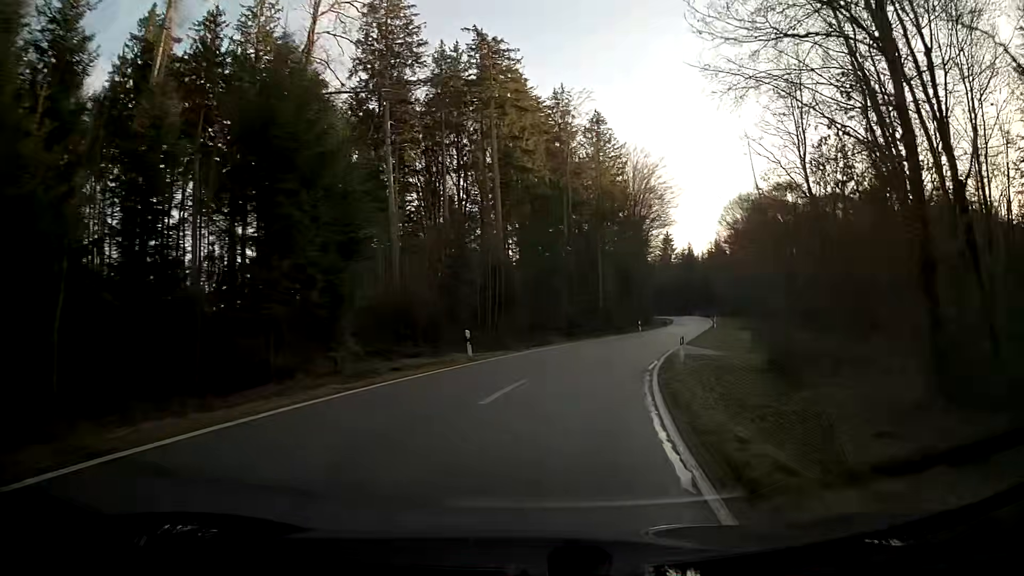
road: tertiary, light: Day
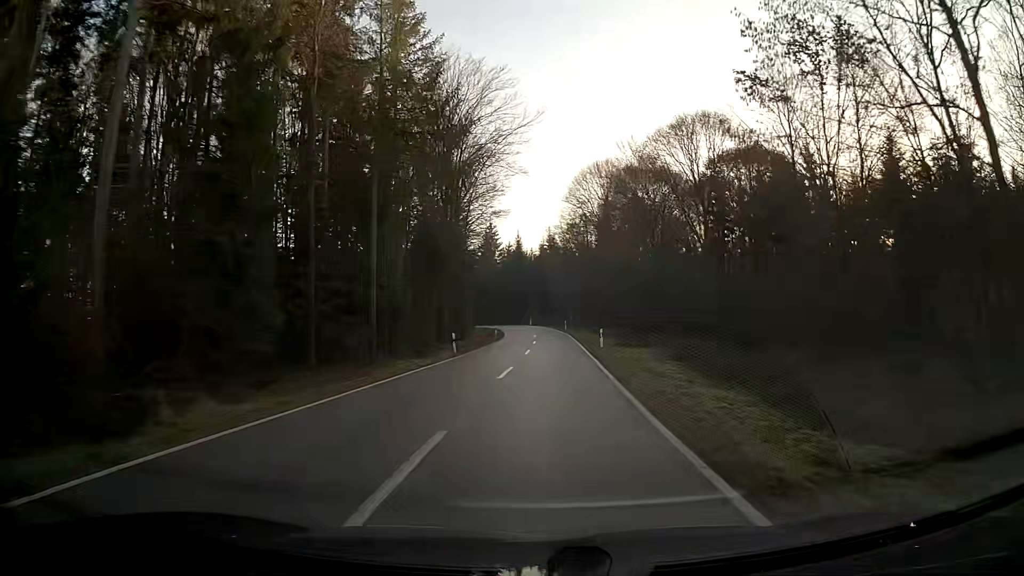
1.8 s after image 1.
(+4.3, +30.5) m; +14°
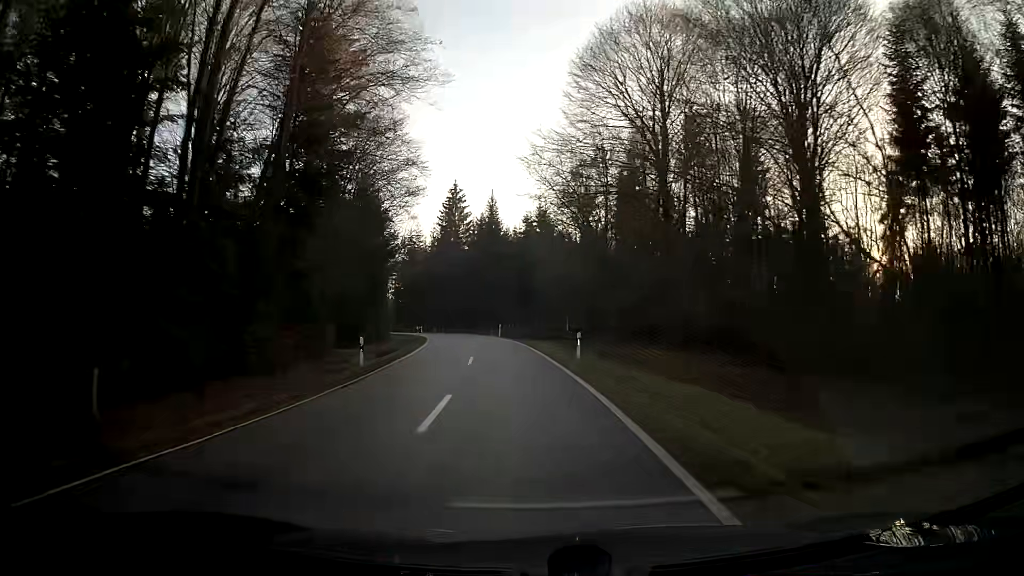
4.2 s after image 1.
(+0.5, +46.0) m; 0°
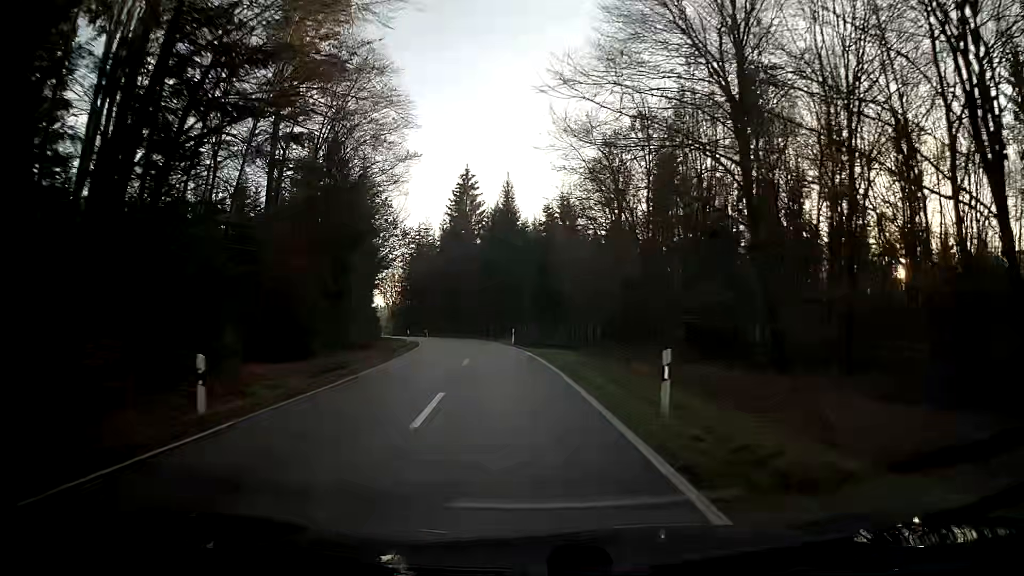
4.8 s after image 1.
(-0.1, +12.0) m; -1°
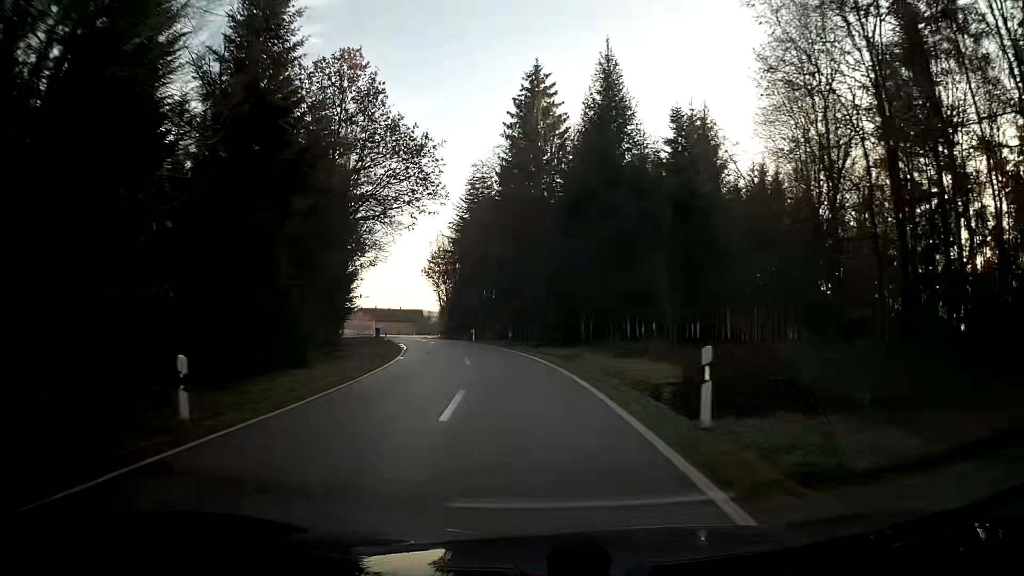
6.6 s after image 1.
(-1.6, +35.9) m; -7°
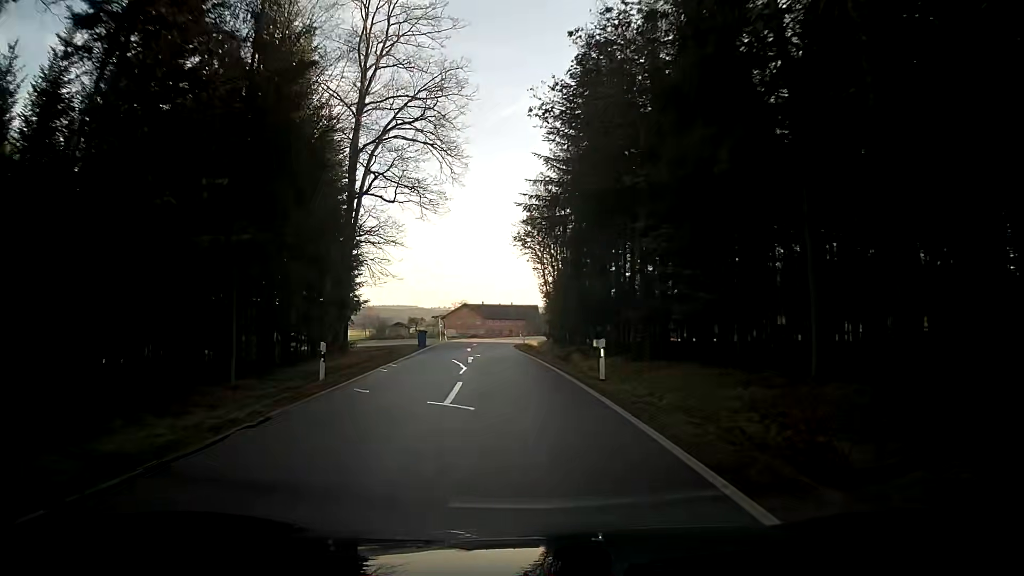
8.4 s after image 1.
(-3.5, +34.8) m; -10°
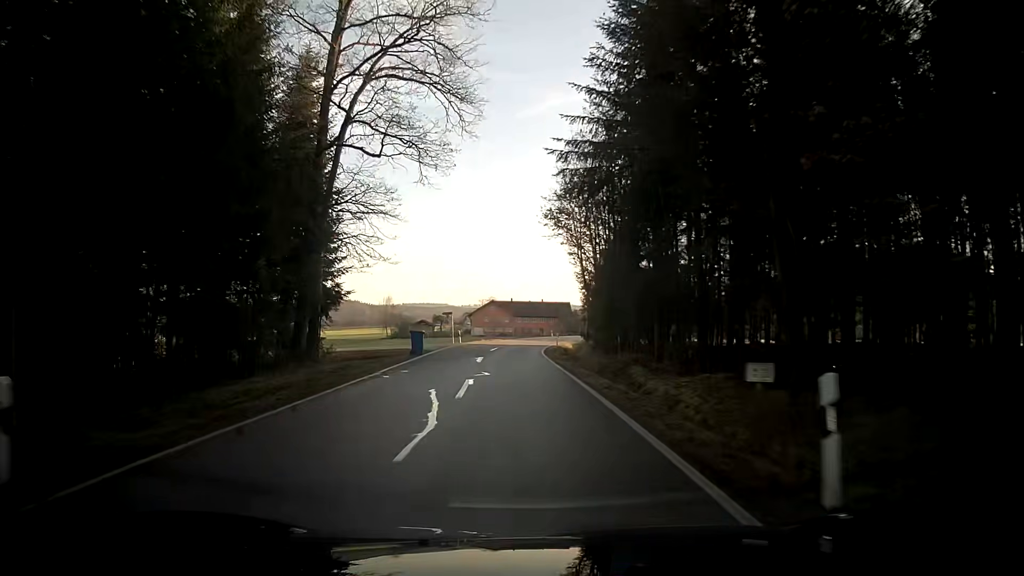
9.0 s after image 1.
(-0.2, +11.5) m; -2°
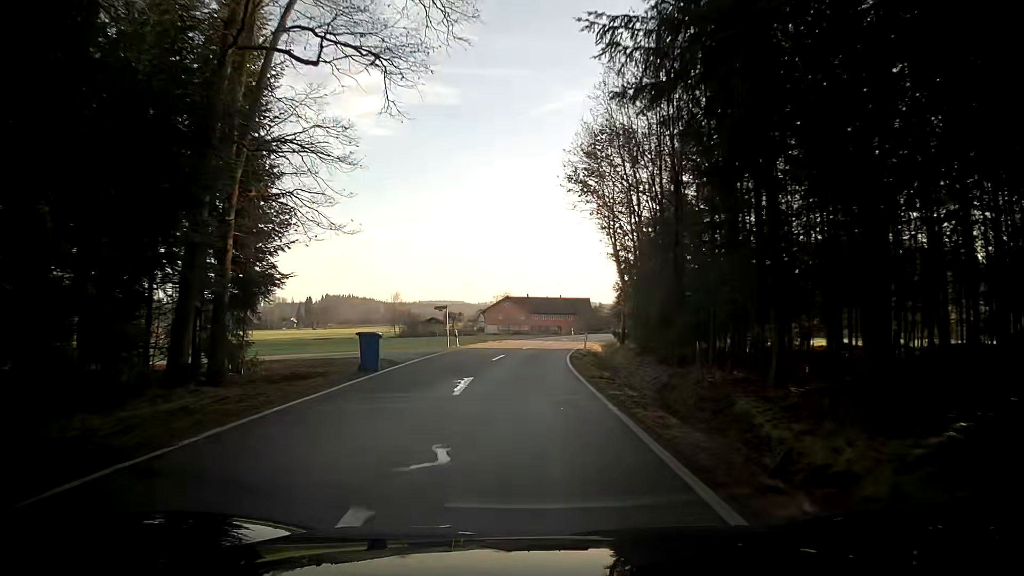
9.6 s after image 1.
(-0.2, +11.6) m; -2°
